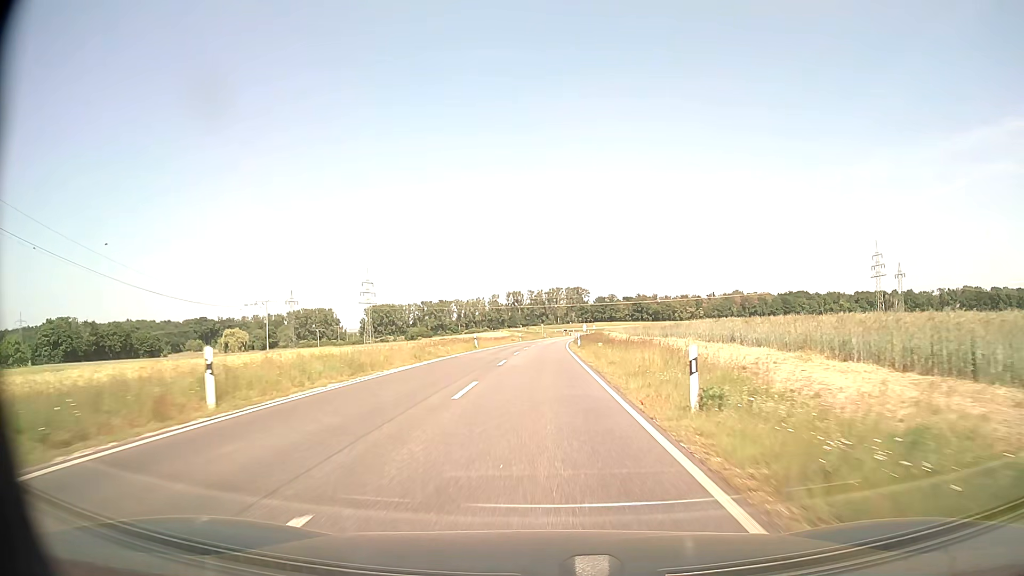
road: secondary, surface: asphalt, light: Day
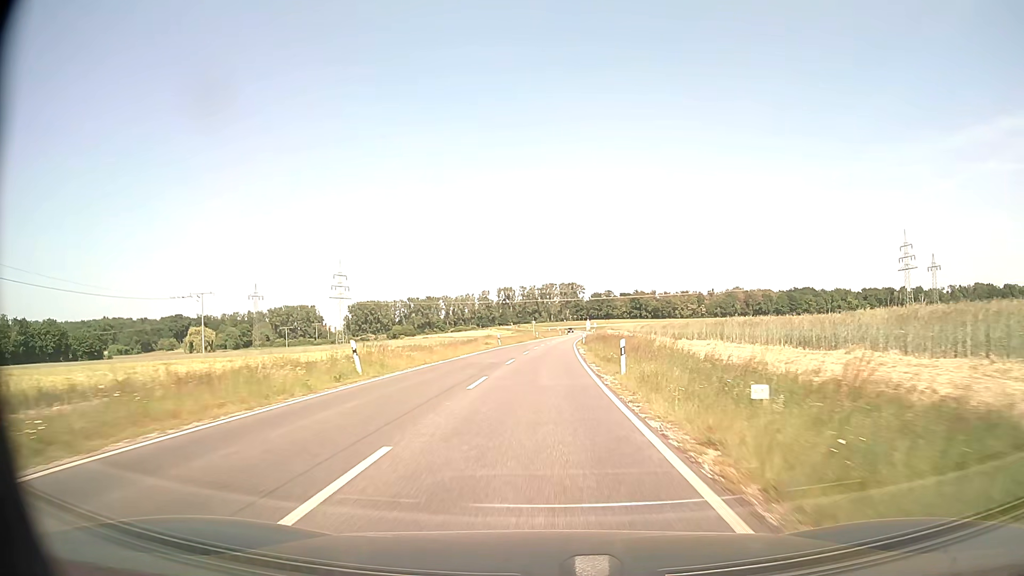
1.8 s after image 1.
(+0.1, +33.1) m; 0°
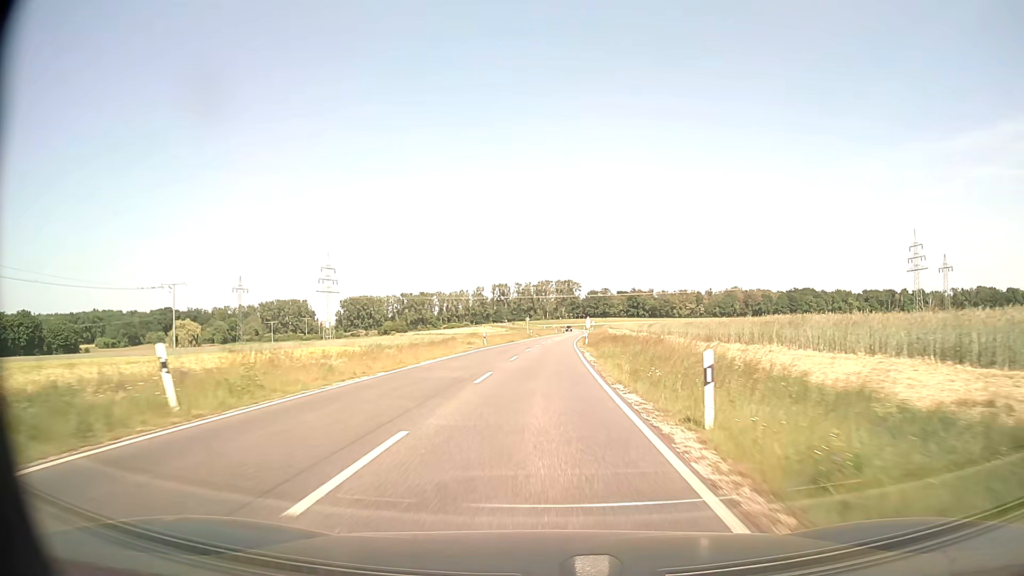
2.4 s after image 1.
(0.0, +11.0) m; +1°
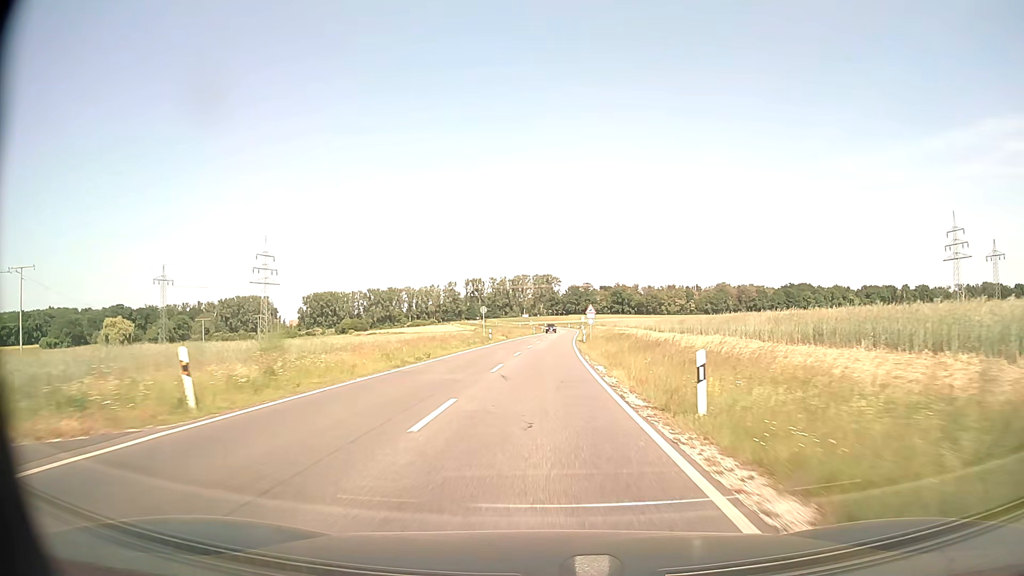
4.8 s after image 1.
(+0.7, +44.0) m; +2°
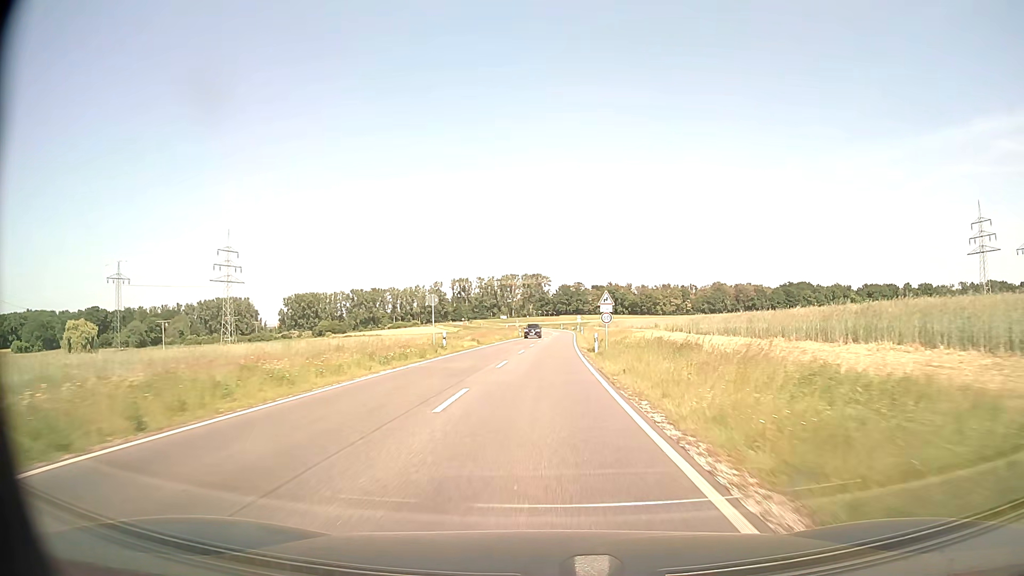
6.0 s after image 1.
(+0.2, +22.0) m; +1°
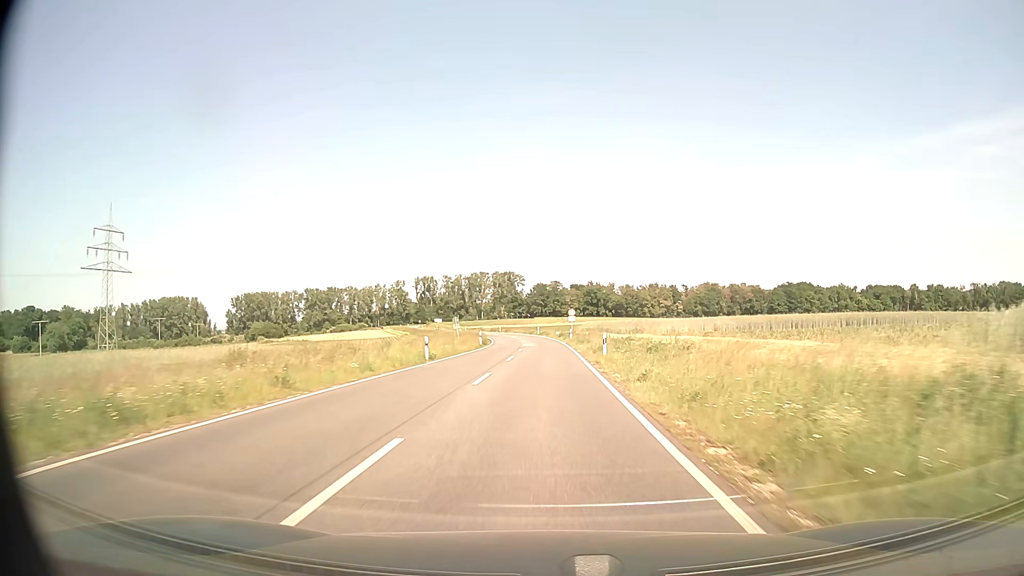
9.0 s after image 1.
(+1.2, +54.6) m; +2°
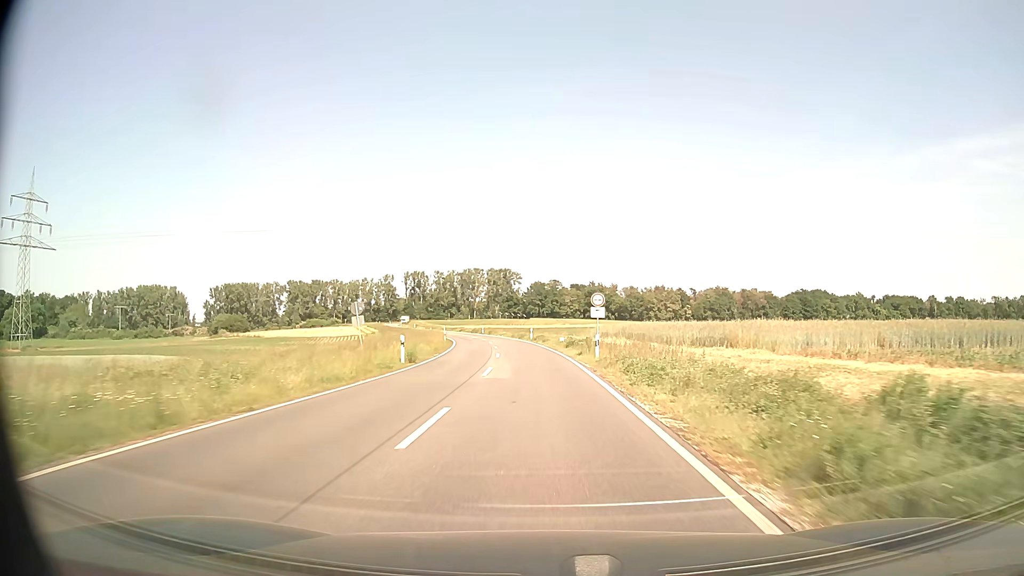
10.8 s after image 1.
(+0.2, +32.7) m; 0°
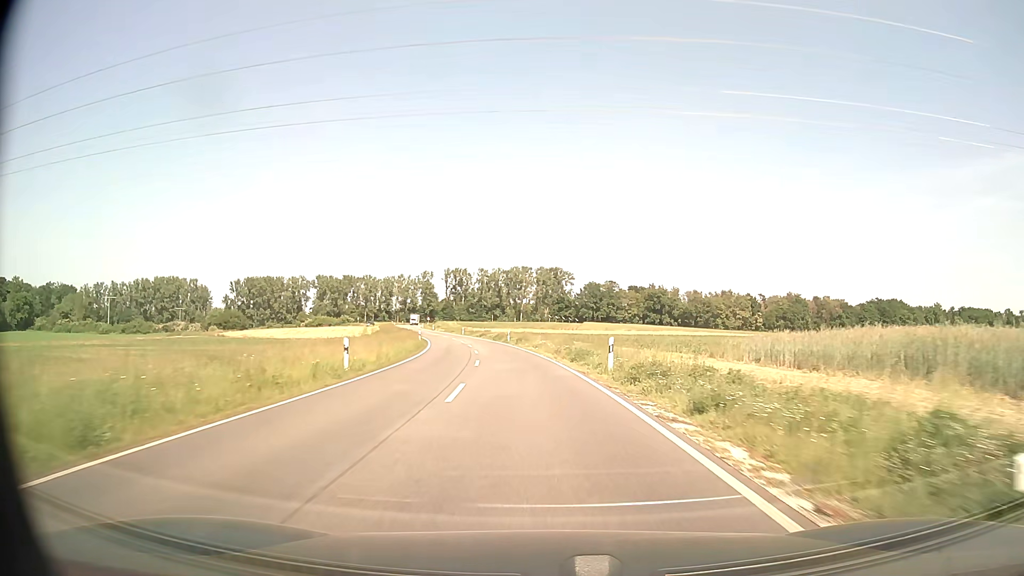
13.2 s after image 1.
(-1.4, +43.6) m; -4°
(0, +10) (-1, +20) (-1, +30) (-2, +40) (-3, +50) (-5, +60) (-7, +70) (-9, +79) (-11, +89) (-14, +99) m
